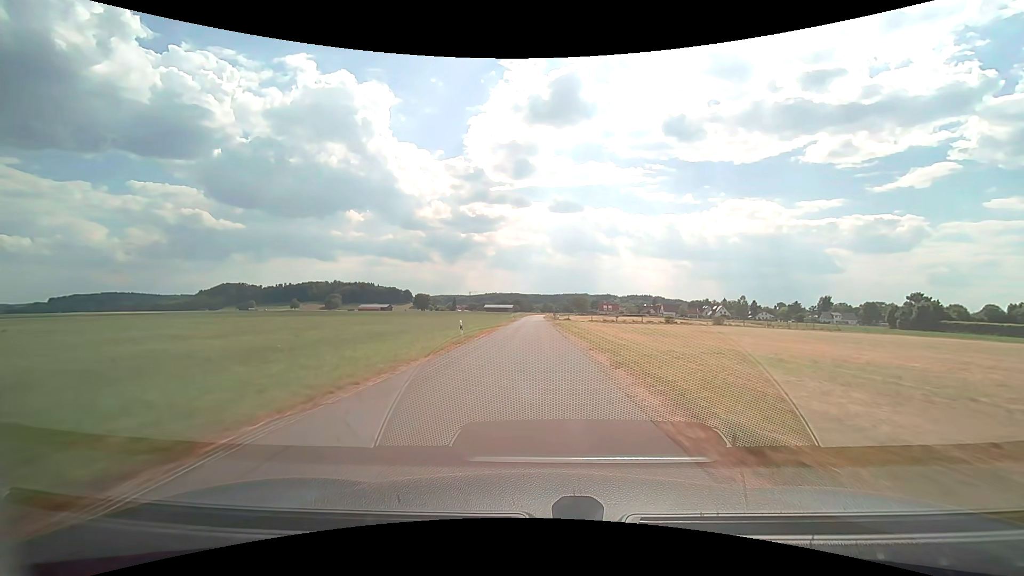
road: unclassified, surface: asphalt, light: Day
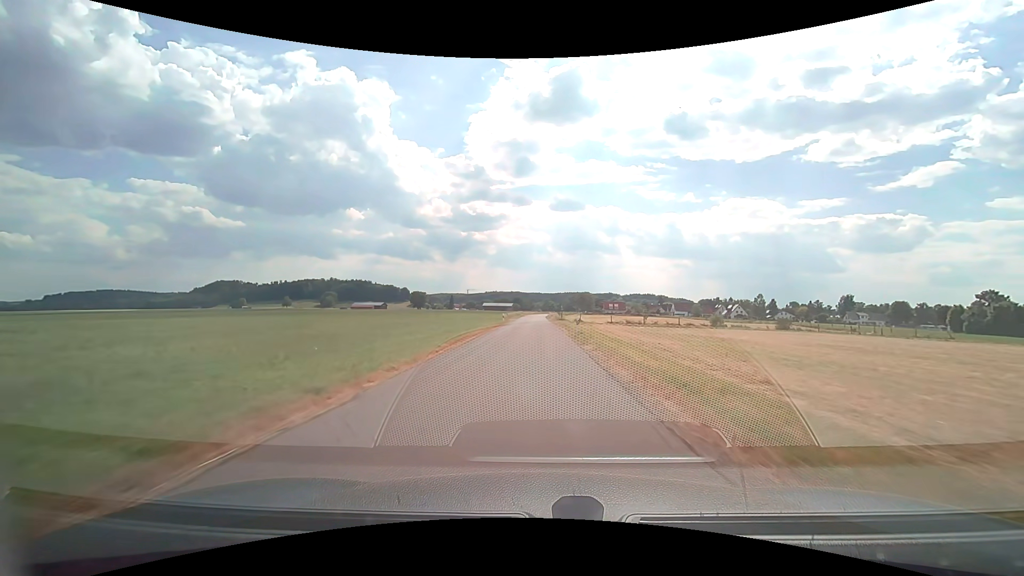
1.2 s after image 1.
(0.0, +24.3) m; 0°
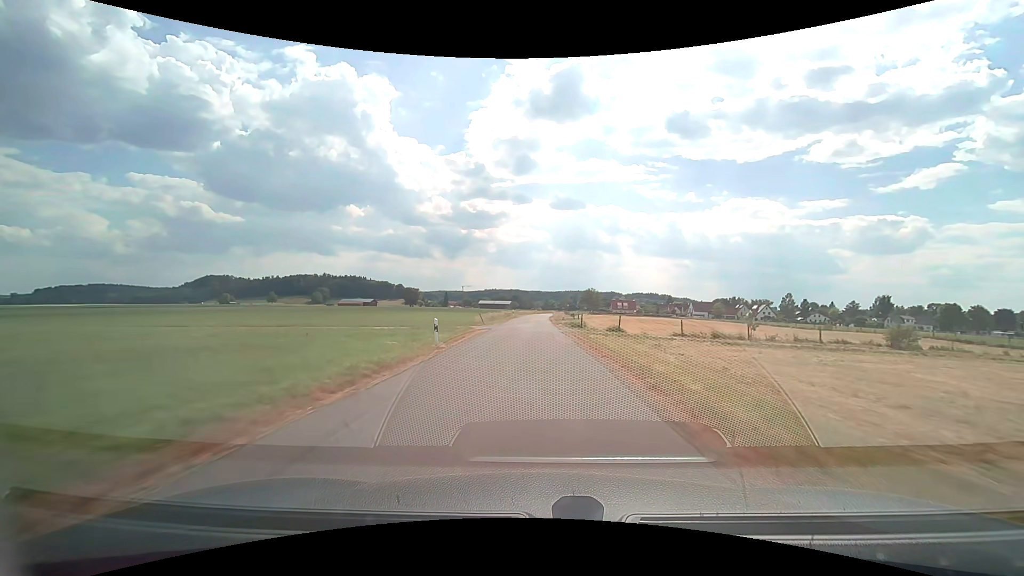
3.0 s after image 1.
(+0.1, +35.5) m; 0°
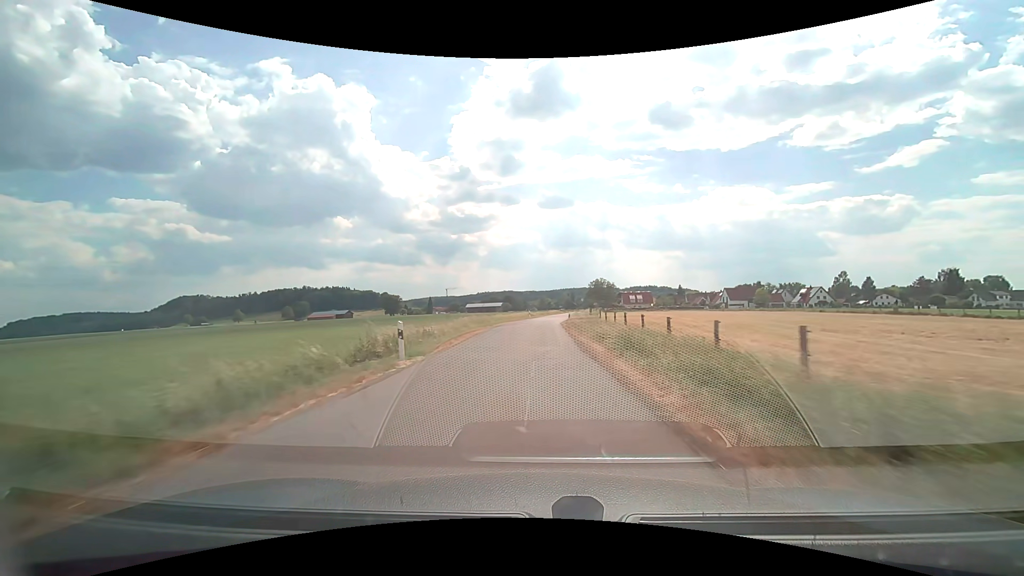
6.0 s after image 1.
(+0.2, +56.0) m; +1°
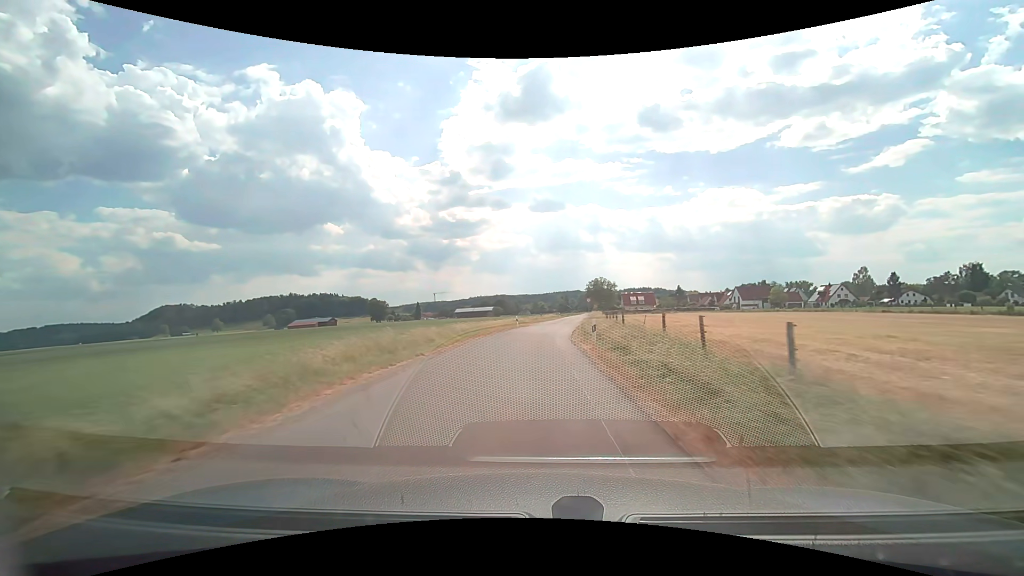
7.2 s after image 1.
(+0.1, +20.9) m; +1°
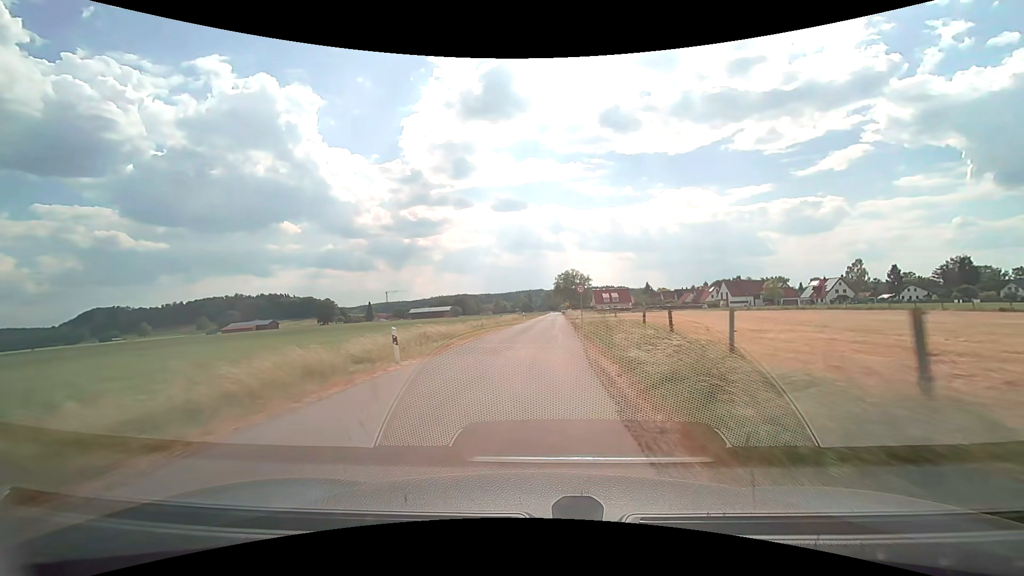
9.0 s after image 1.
(+0.9, +29.9) m; +4°
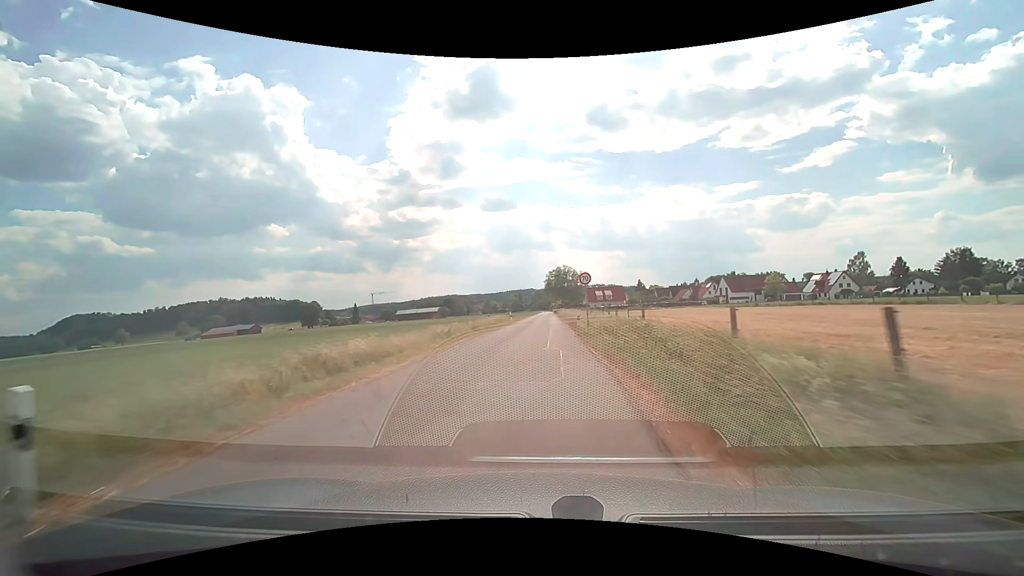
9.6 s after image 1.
(+0.1, +9.7) m; +2°
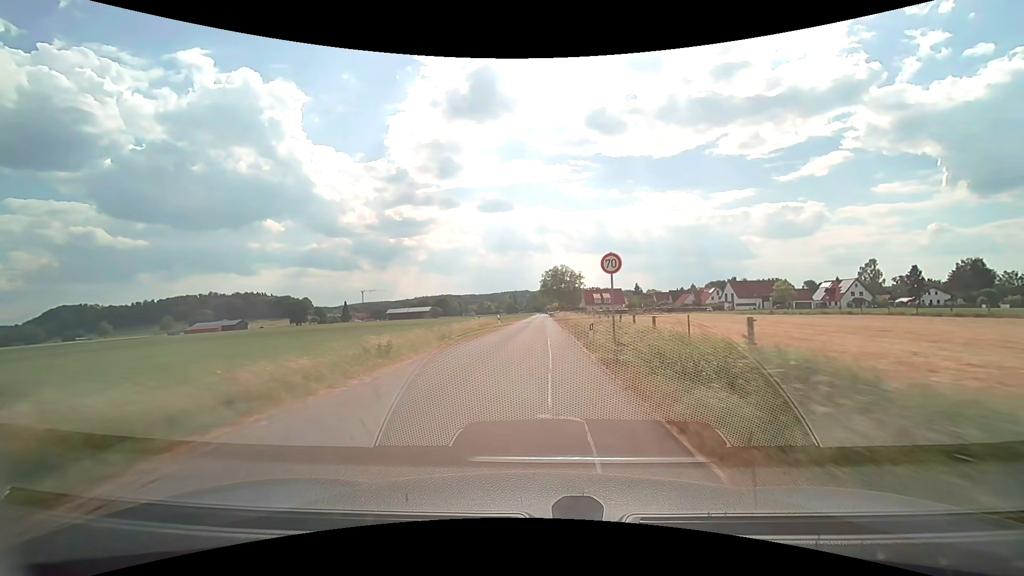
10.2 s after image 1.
(0.0, +9.4) m; 0°
(0, +10) (0, +20) (0, +30) (0, +40) (+1, +50) (+1, +60) (+1, +70) (+1, +80) (+1, +90) (+2, +100) m
